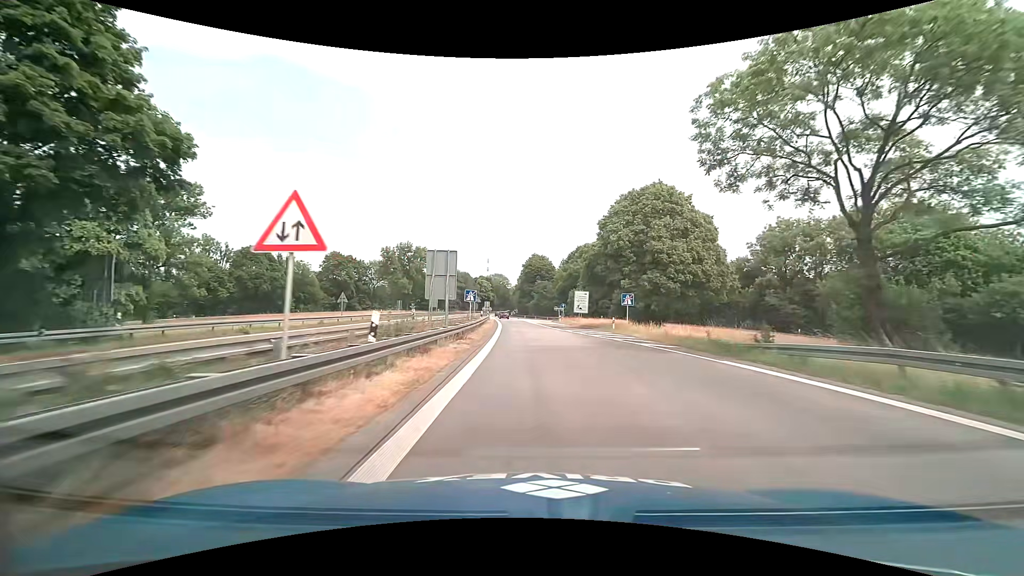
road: motorway_link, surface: asphalt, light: Day
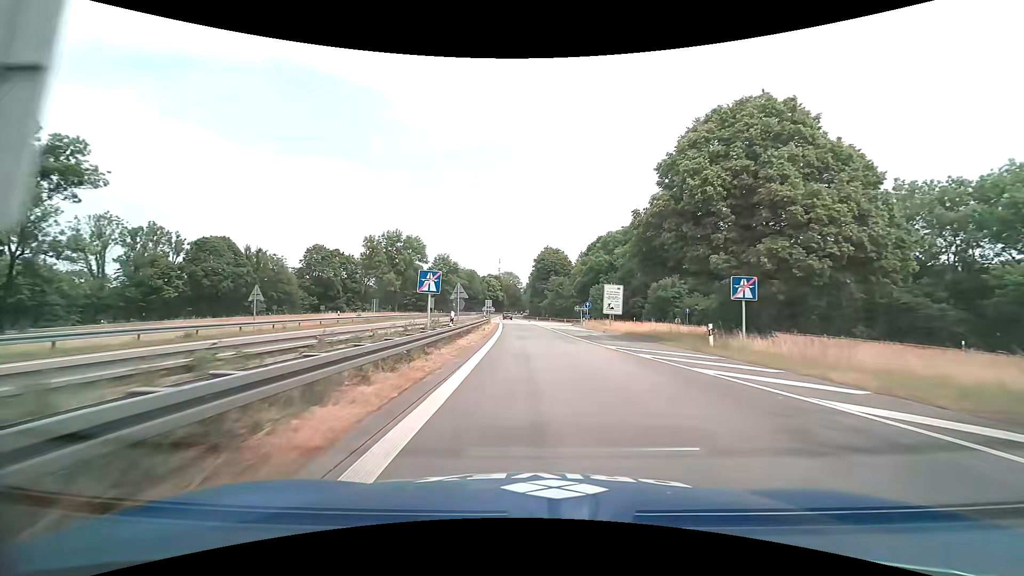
(-0.2, +18.0) m; -1°
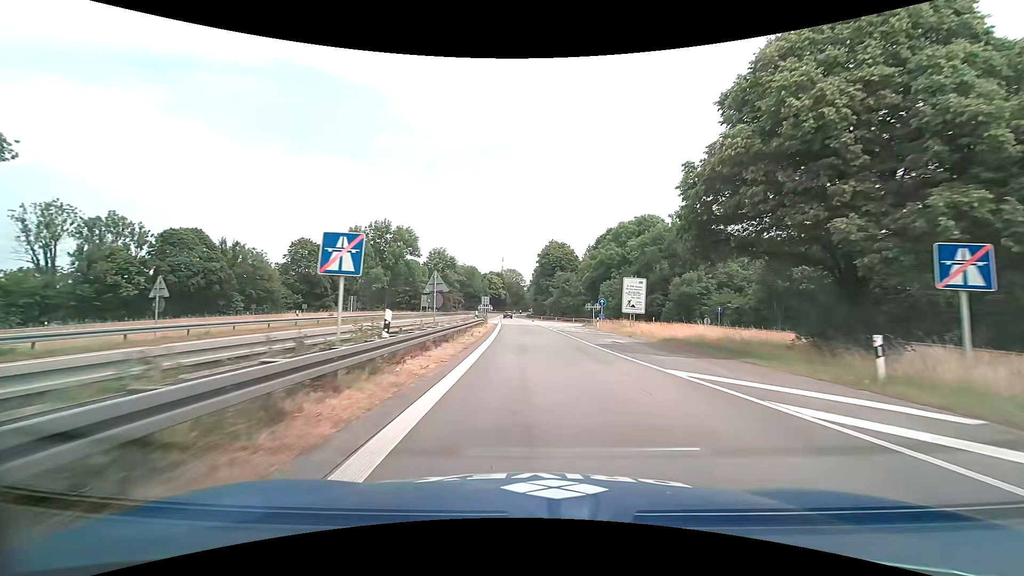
(-0.1, +9.0) m; -1°
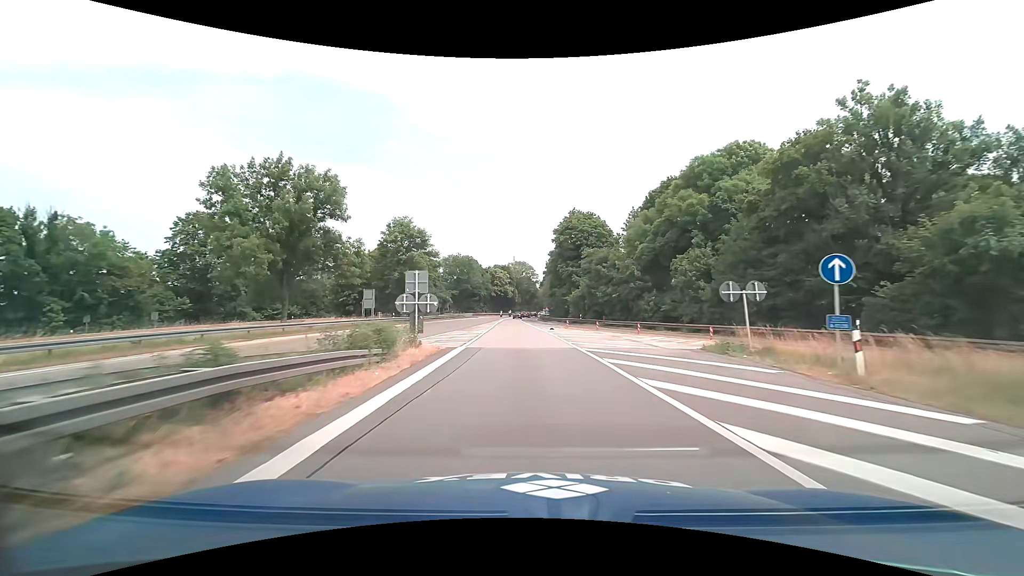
(-0.2, +36.4) m; -2°
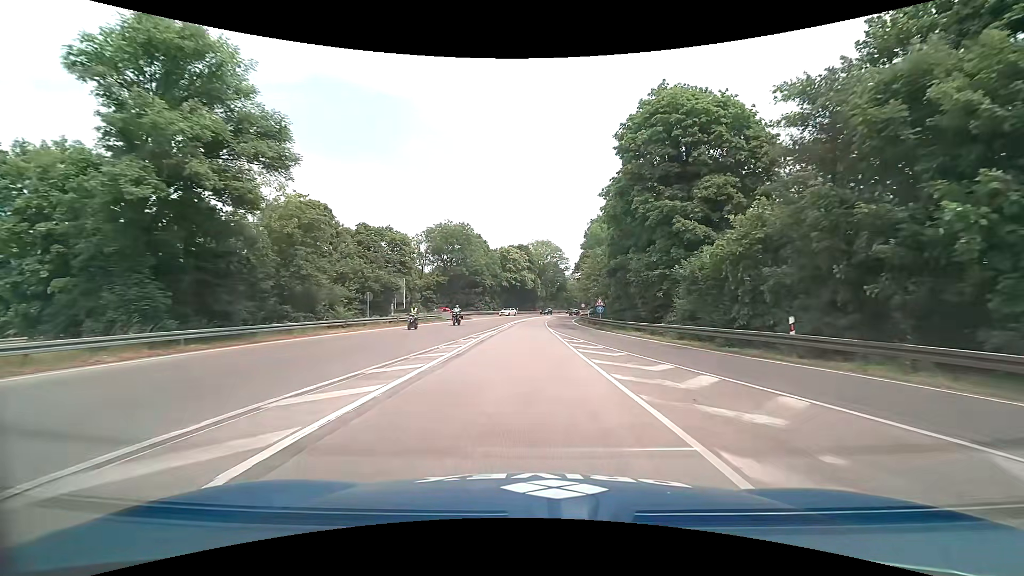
(-1.0, +45.8) m; -2°
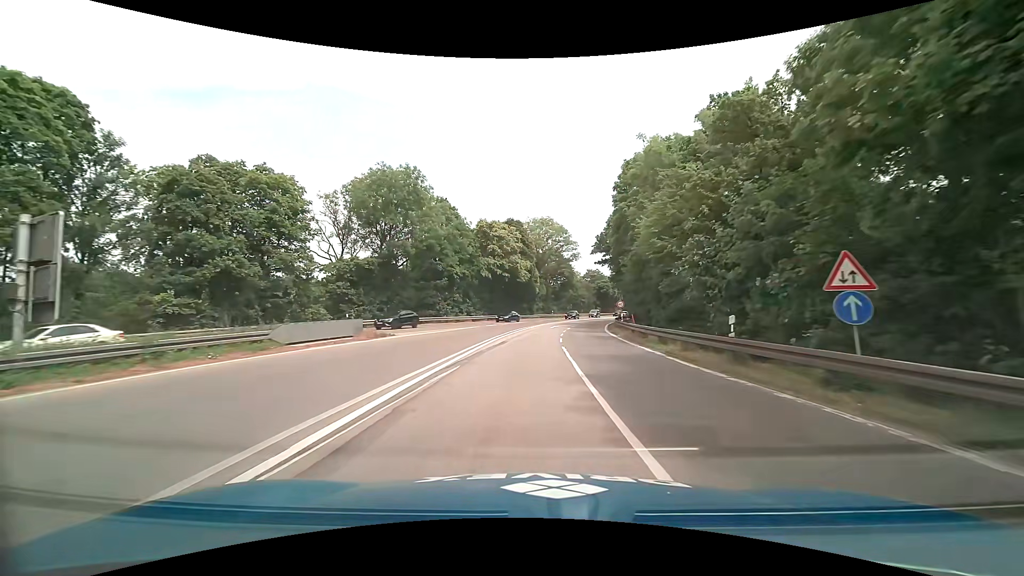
(0.0, +34.5) m; 0°
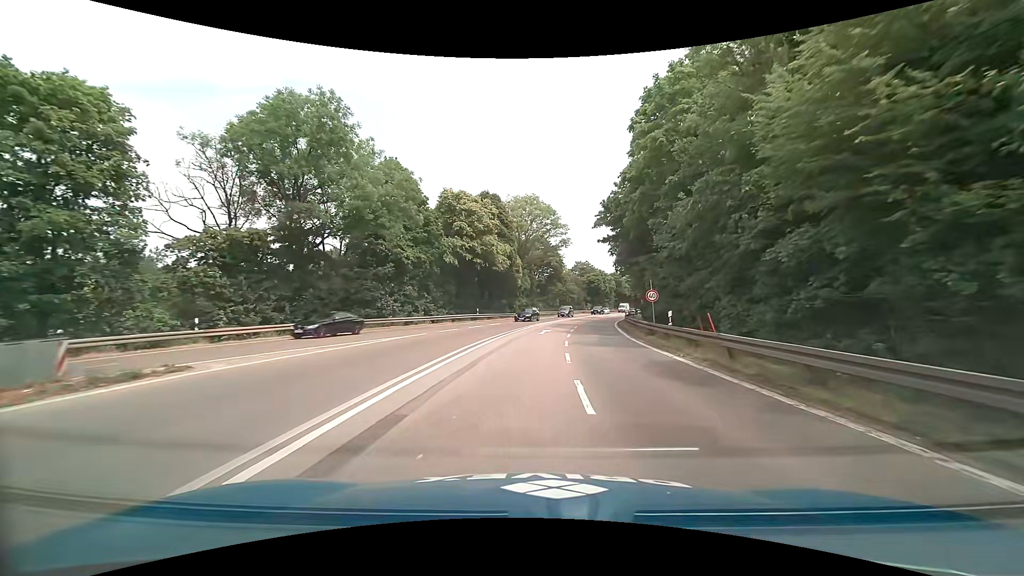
(+0.2, +16.0) m; +1°
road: trunk
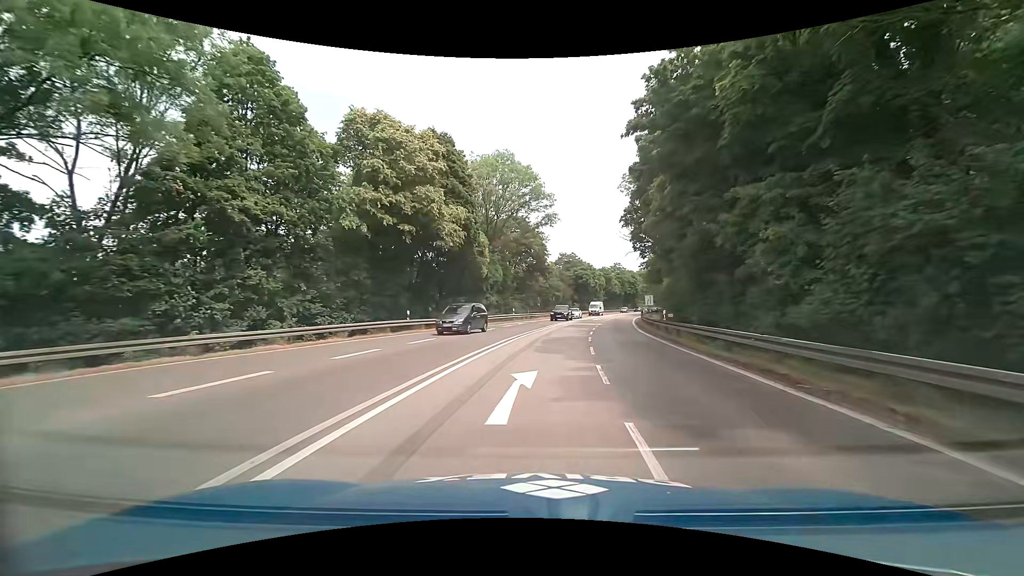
(+0.7, +21.2) m; +3°
(0, +10) (0, +20) (+2, +30) (+3, +40) (+6, +49) (+9, +59) (+11, +69) (+13, +79) (+16, +88) (+18, +98) m
